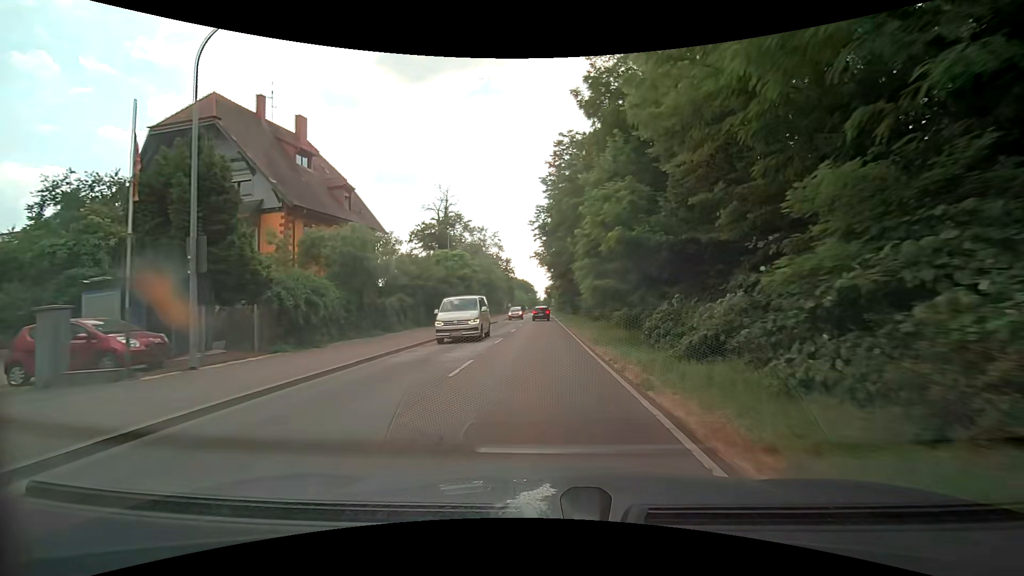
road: secondary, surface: asphalt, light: Day
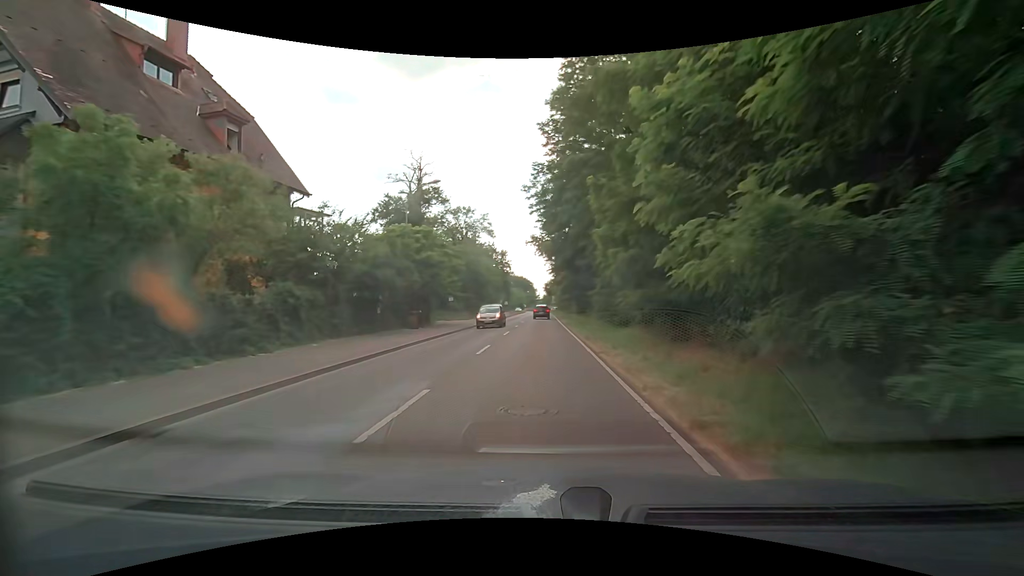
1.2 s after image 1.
(+0.1, +13.9) m; 0°
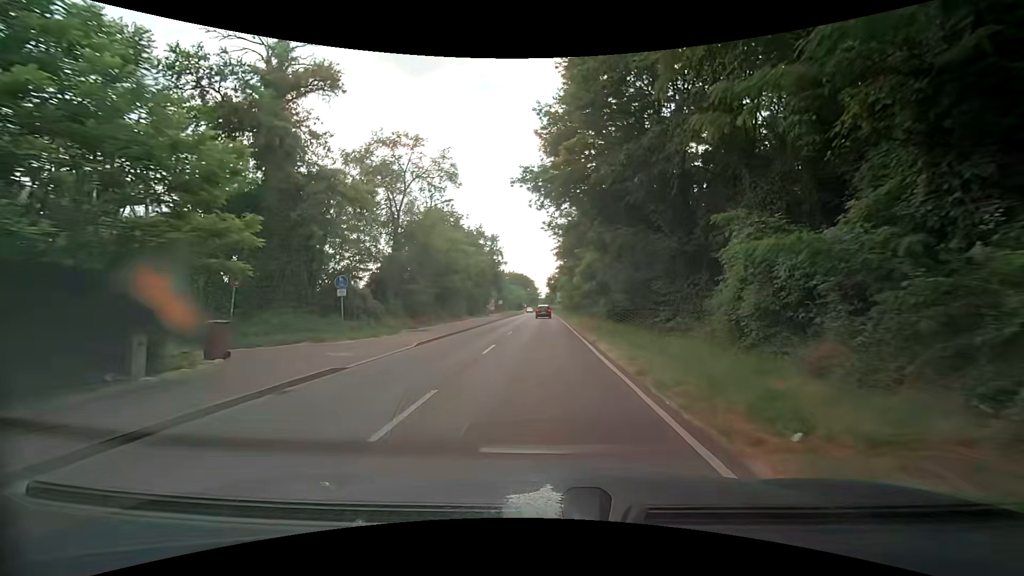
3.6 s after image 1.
(-0.1, +27.3) m; -1°
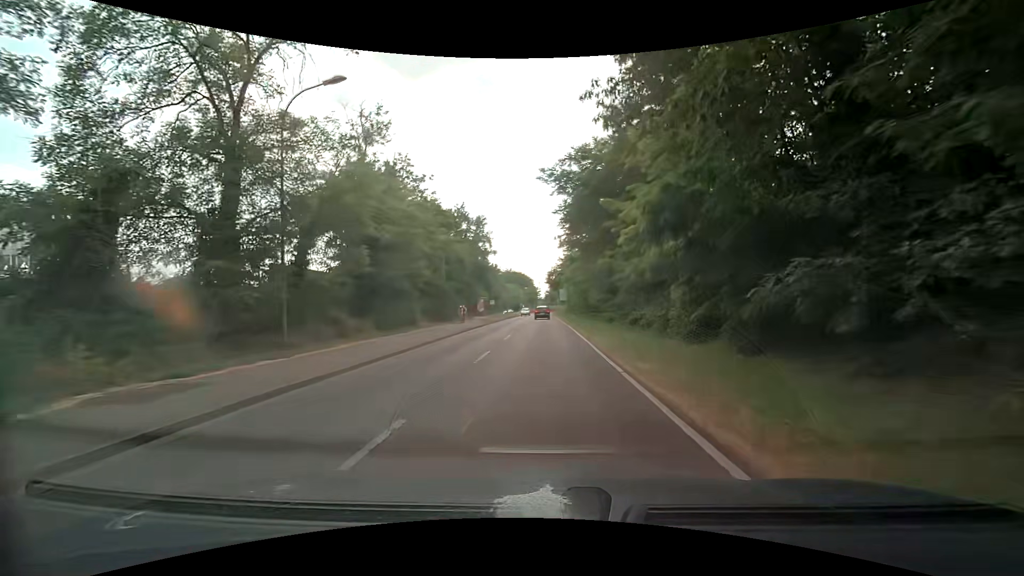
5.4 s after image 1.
(+0.2, +20.0) m; 0°
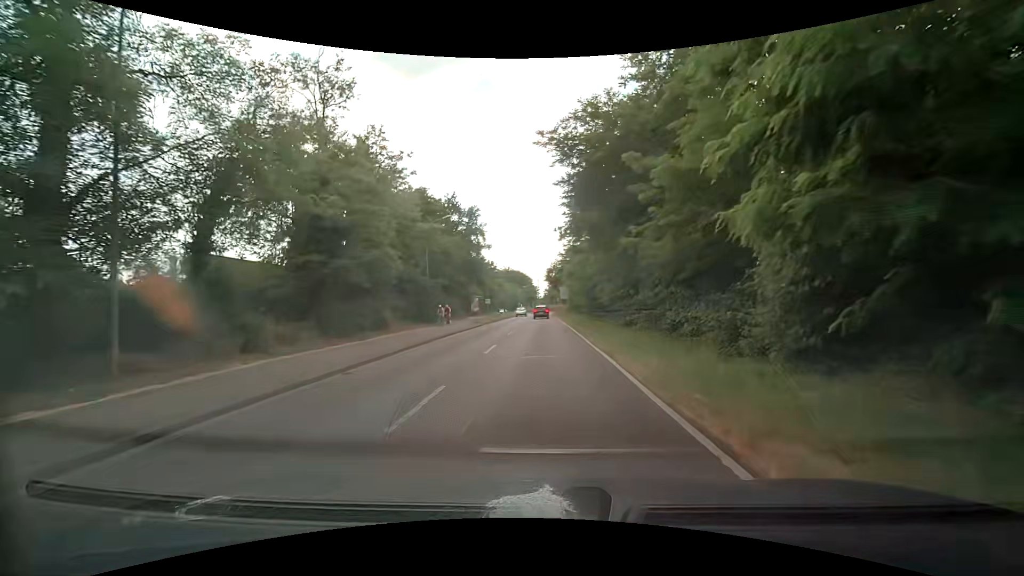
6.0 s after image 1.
(0.0, +6.6) m; +1°
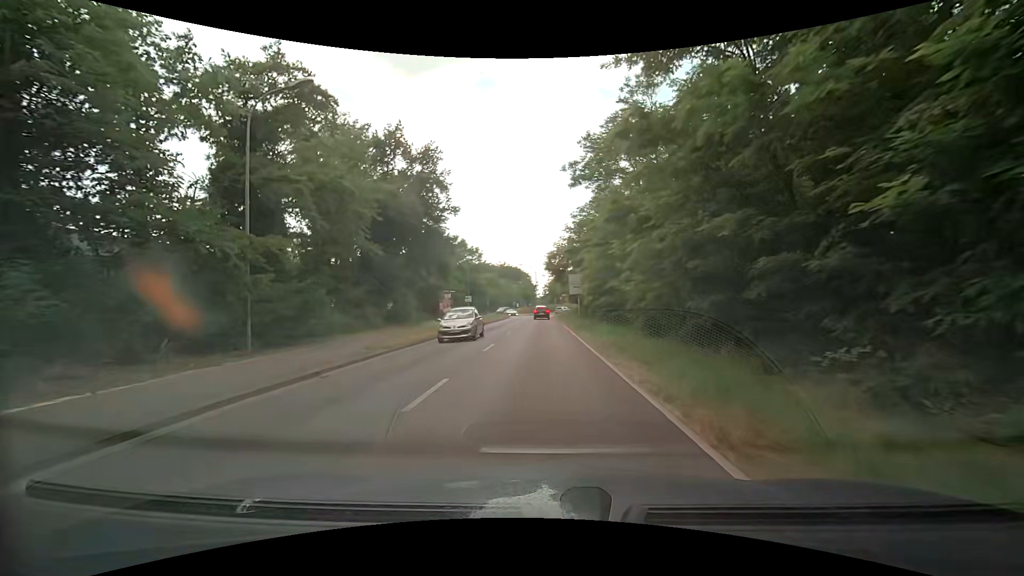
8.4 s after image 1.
(-0.1, +26.1) m; 0°
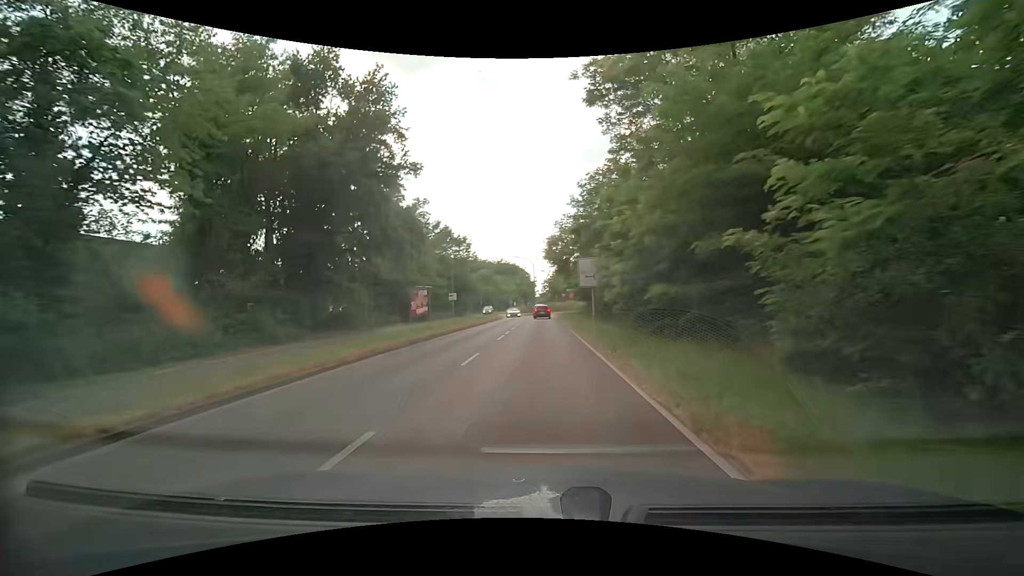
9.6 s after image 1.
(0.0, +13.0) m; 0°
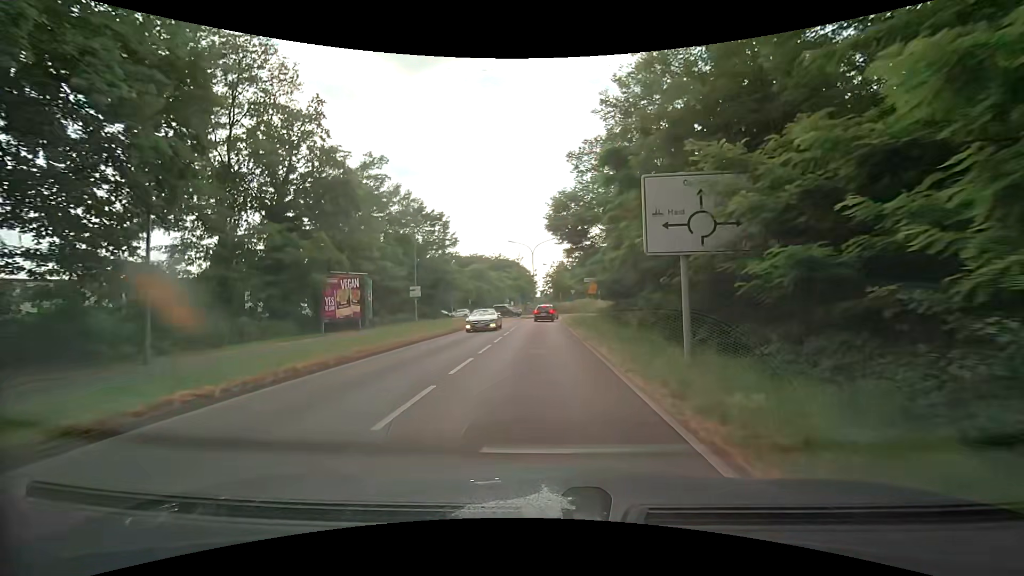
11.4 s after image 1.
(-0.1, +19.5) m; 0°
